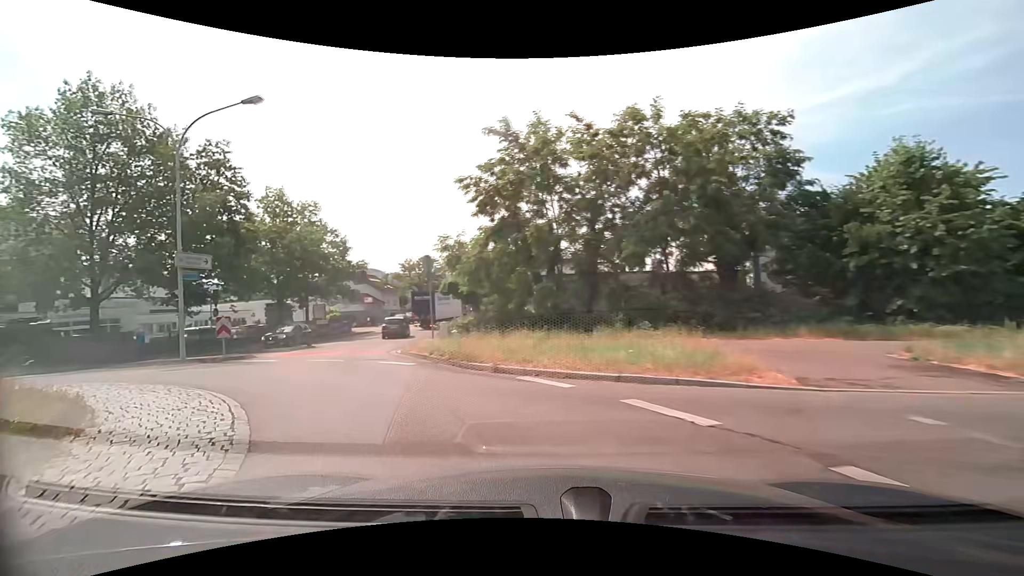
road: secondary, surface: asphalt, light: Day
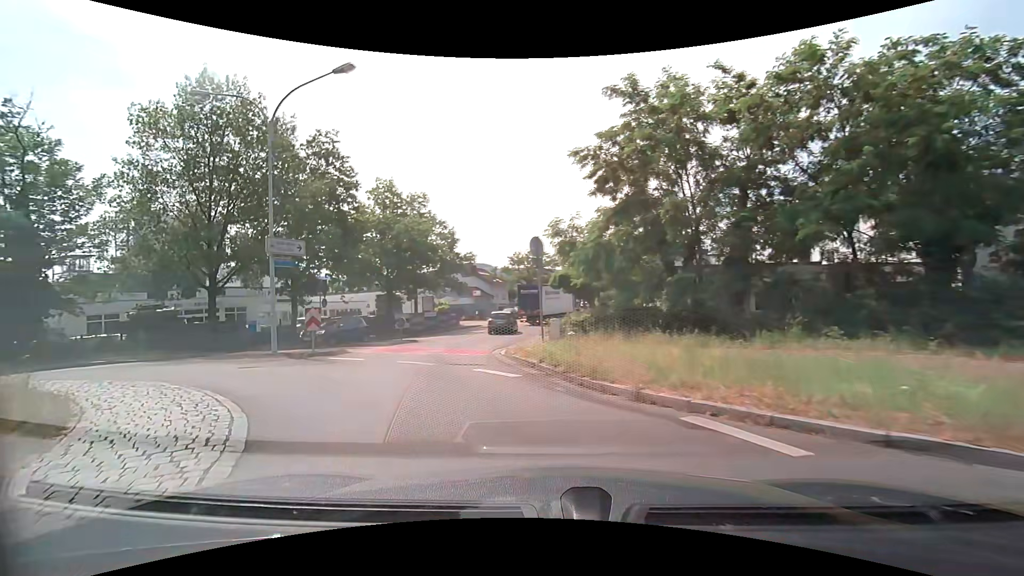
(-0.5, +3.4) m; -16°
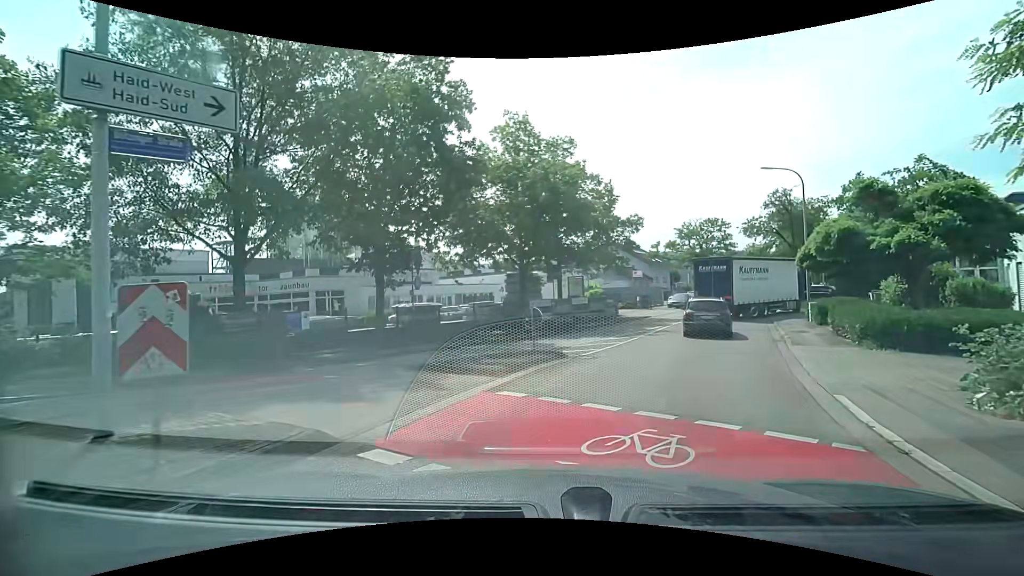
(-3.5, +13.0) m; -20°
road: unclassified
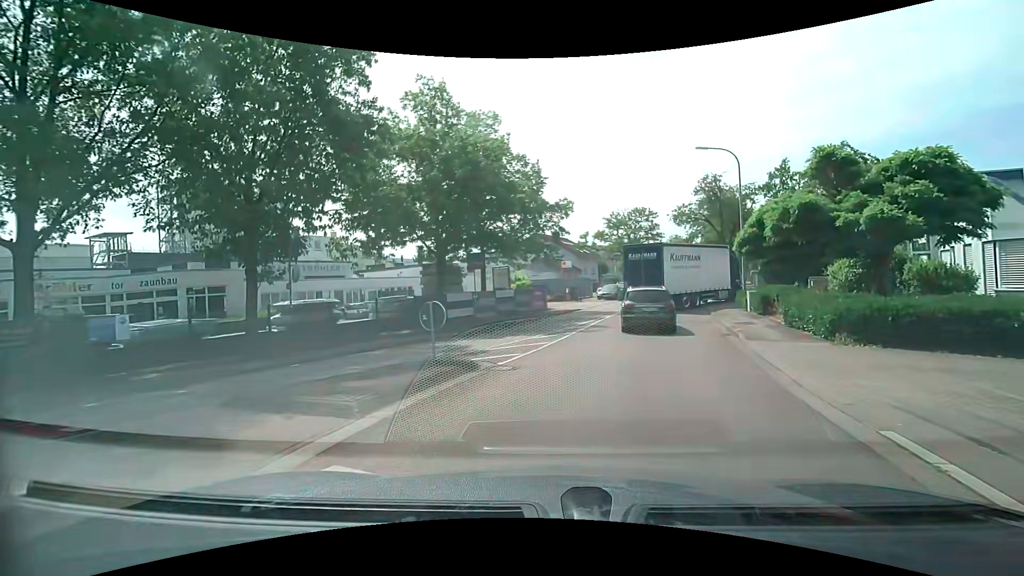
(+0.2, +3.7) m; +8°
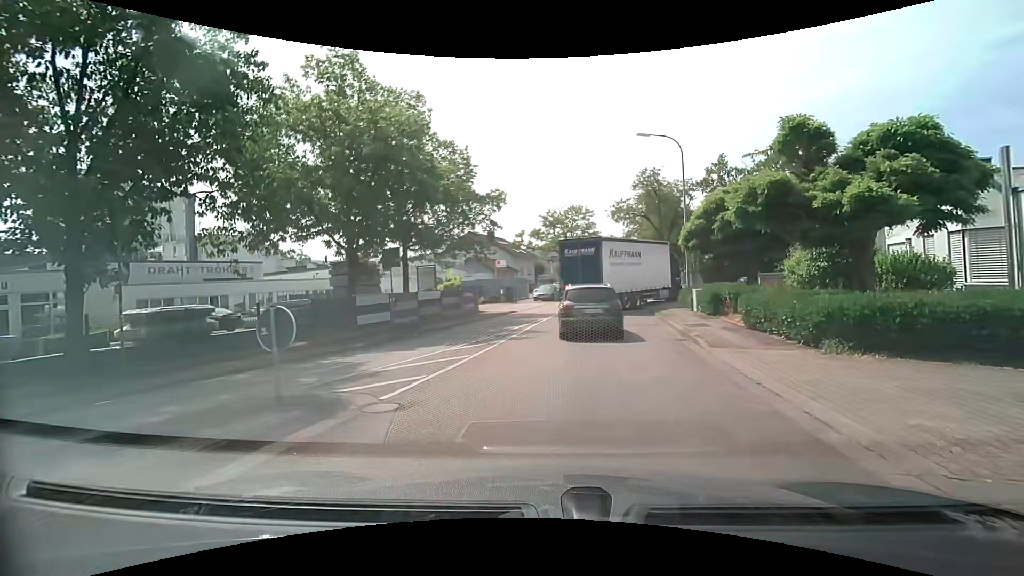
(+0.1, +3.3) m; +6°
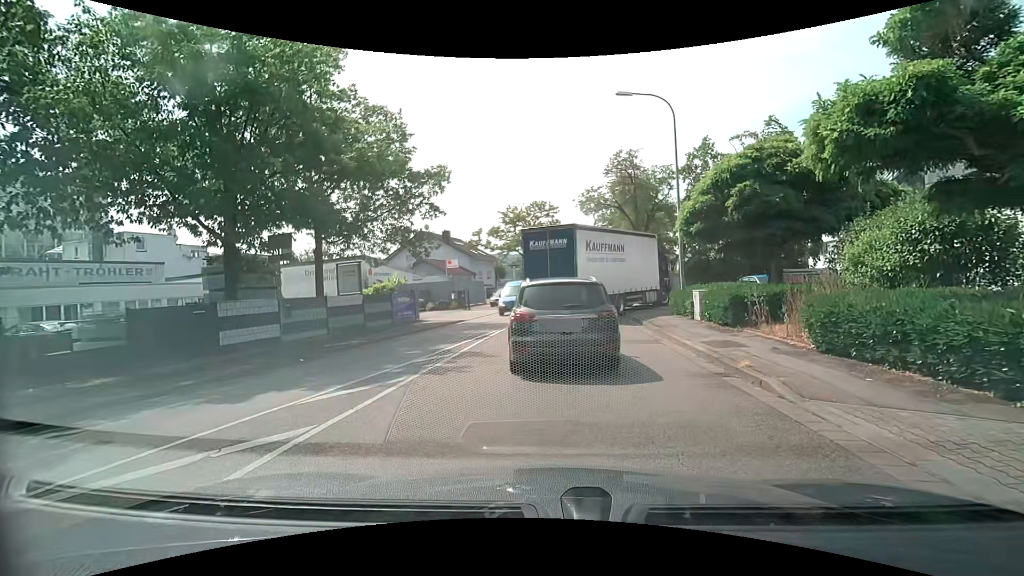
(+0.3, +6.1) m; +6°
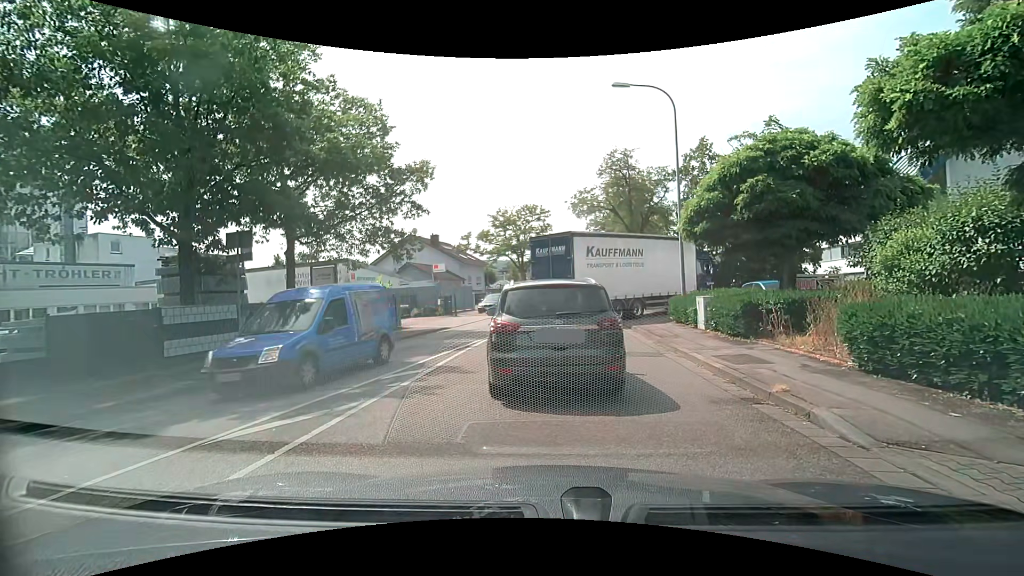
(0.0, +1.5) m; 0°
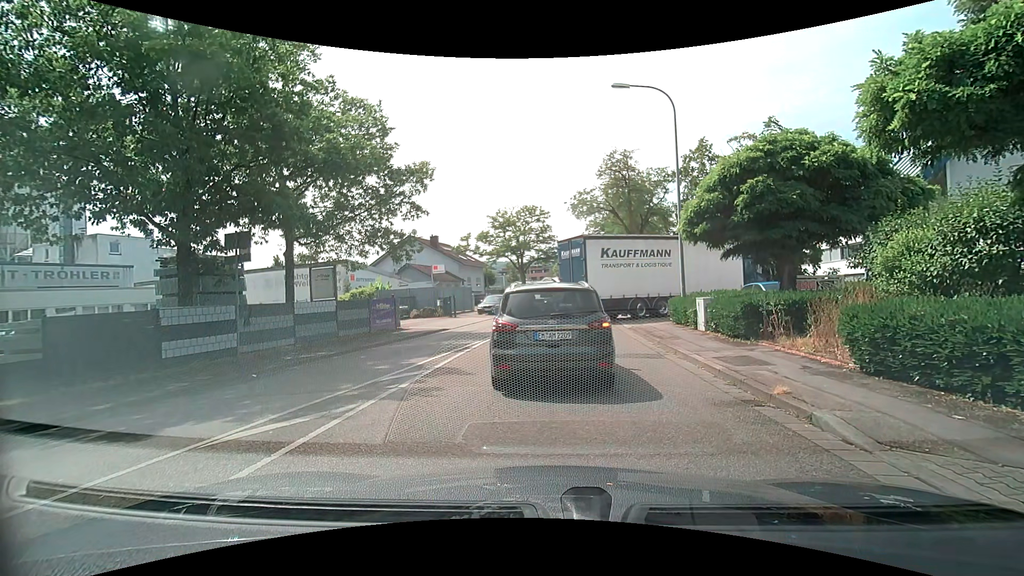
(0.0, +0.1) m; 0°
(0, +10) (+1, +20) (+2, +30) (+3, +40) (+4, +50) (+6, +60) (+7, +70) (+9, +79) (+10, +89) (+12, +99) m
